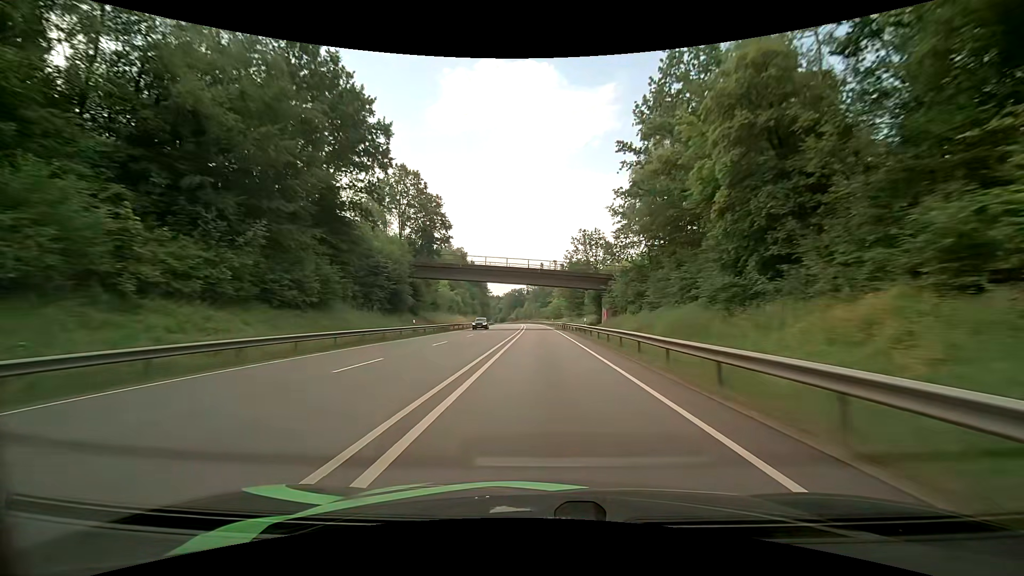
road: primary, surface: asphalt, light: Day
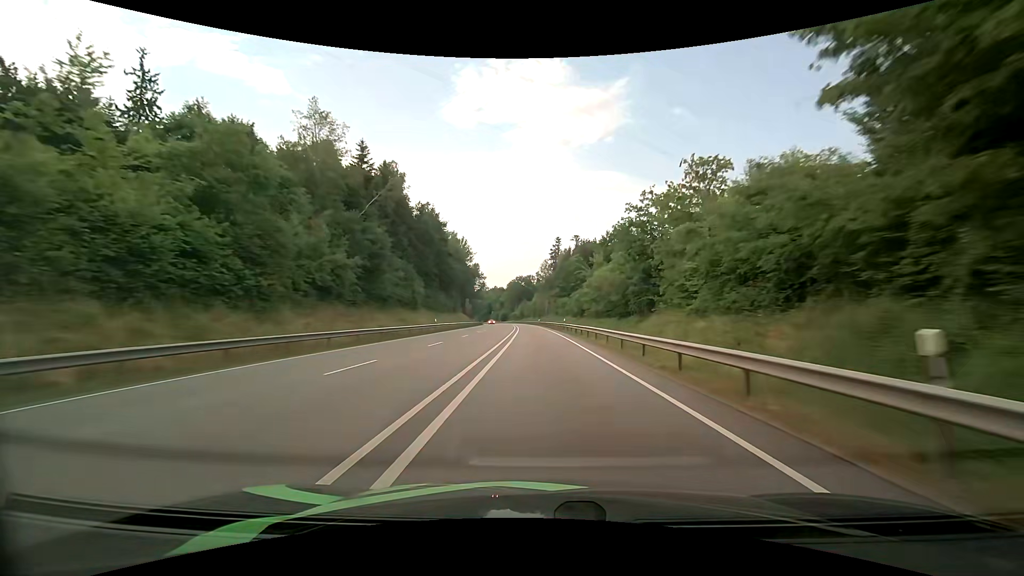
(-1.1, +85.4) m; -1°
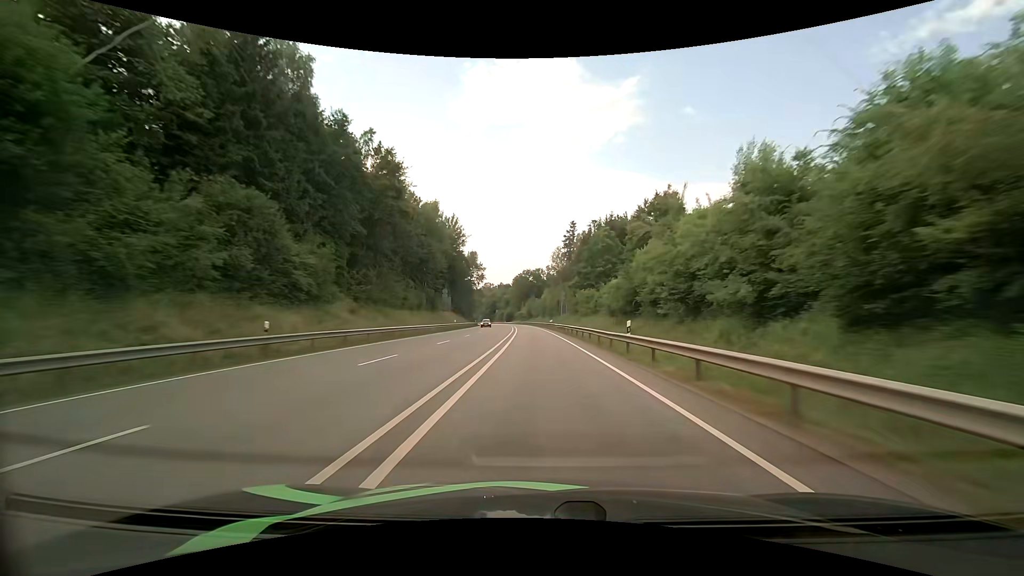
(-0.4, +33.8) m; -1°
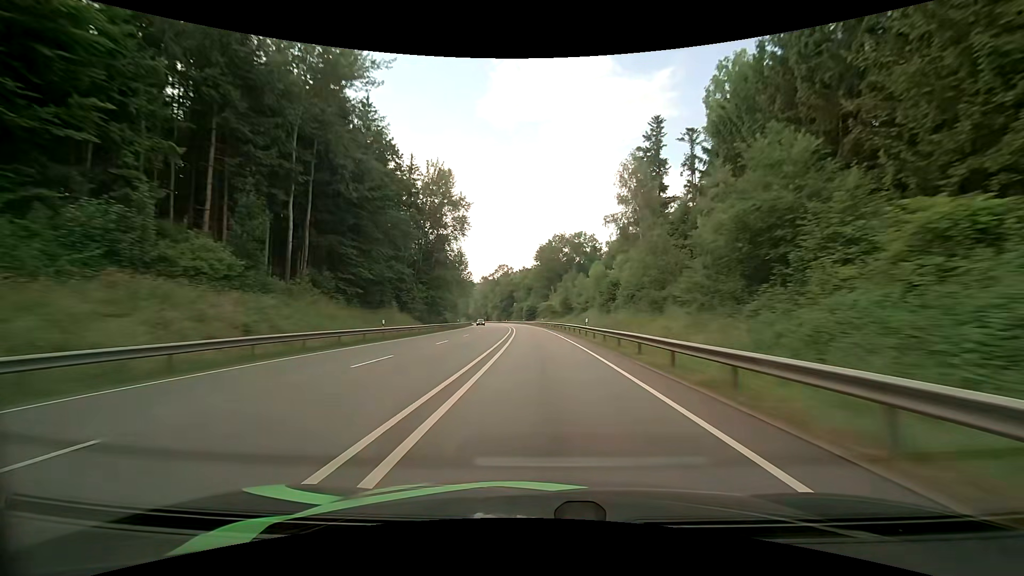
(-2.4, +85.8) m; -3°
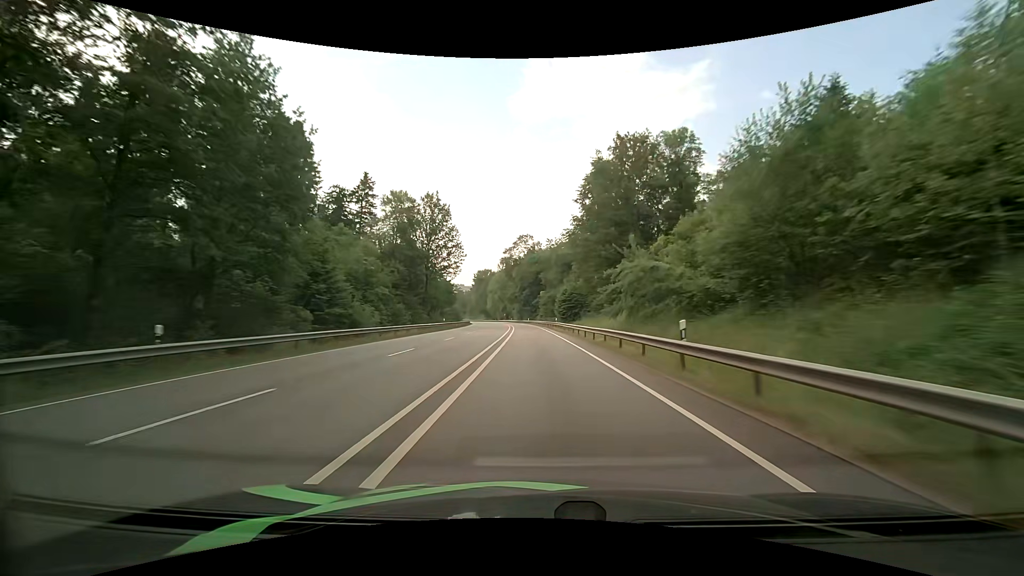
(-2.0, +68.9) m; -4°
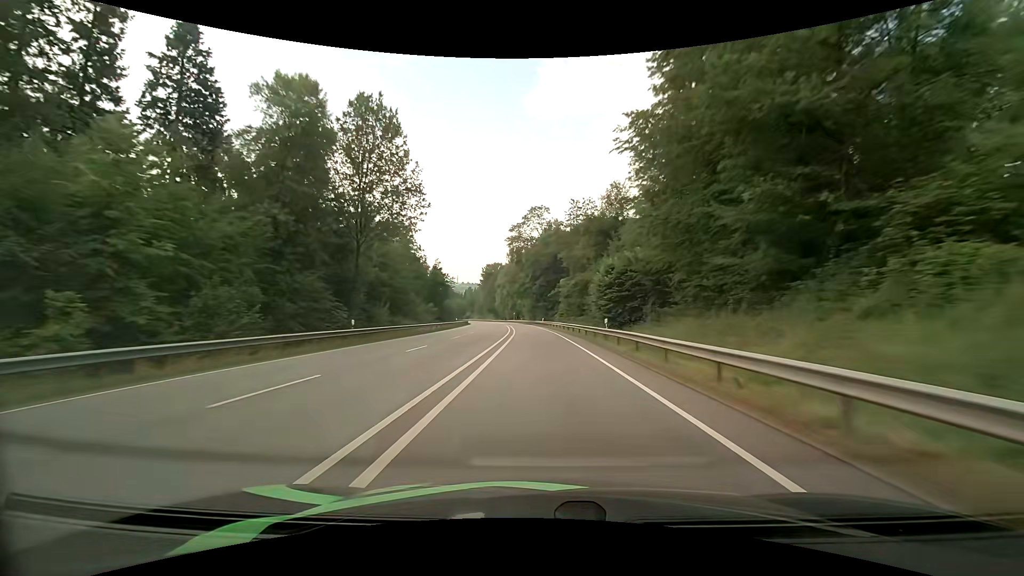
(-0.5, +34.3) m; -2°
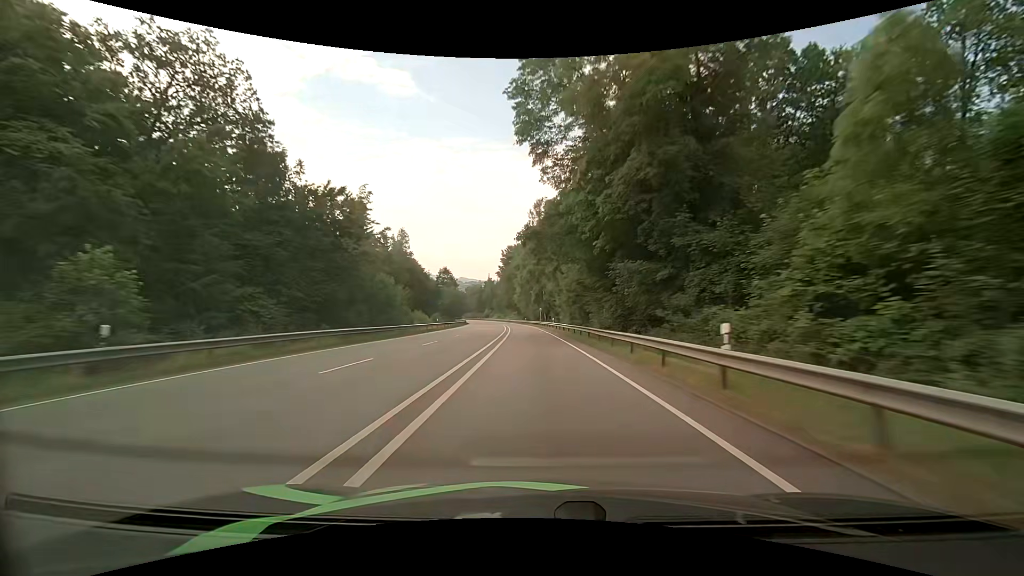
(-1.9, +68.6) m; -4°
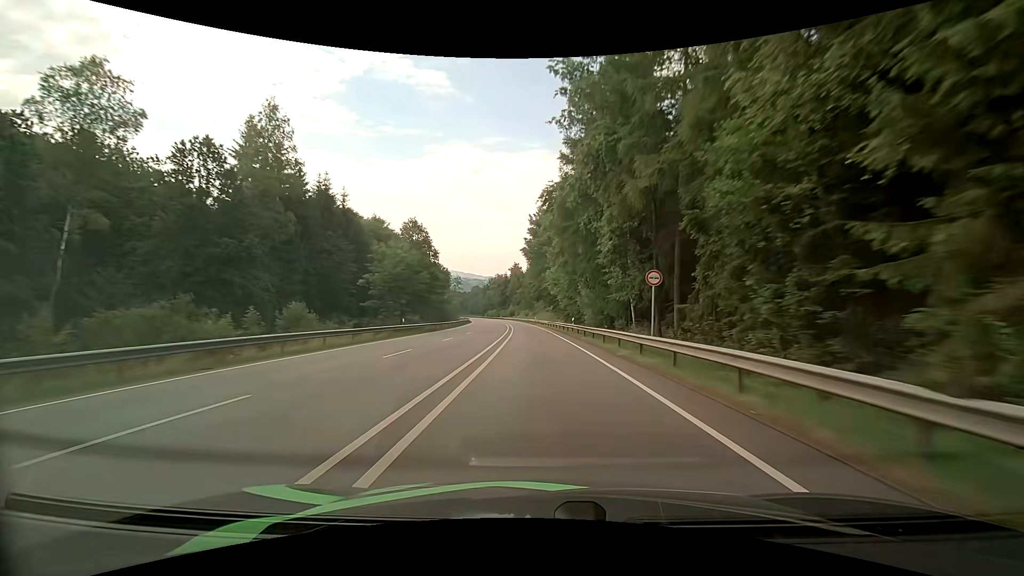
(-2.3, +68.4) m; -4°
(0, +10) (0, +20) (0, +30) (-1, +40) (-1, +50) (-2, +60) (-2, +70) (-3, +80) (-4, +90) (-5, +100) m
